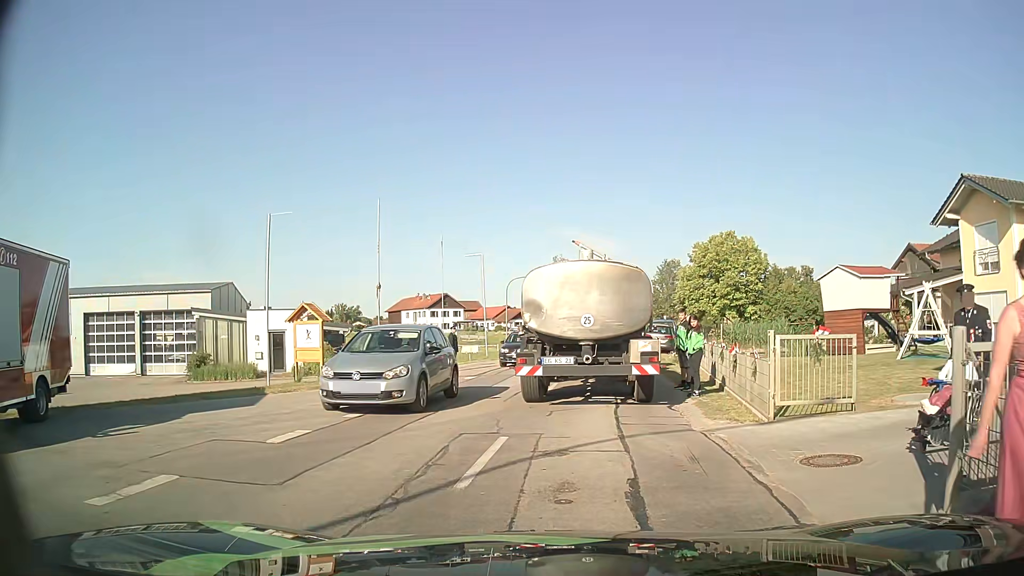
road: secondary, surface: asphalt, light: Day
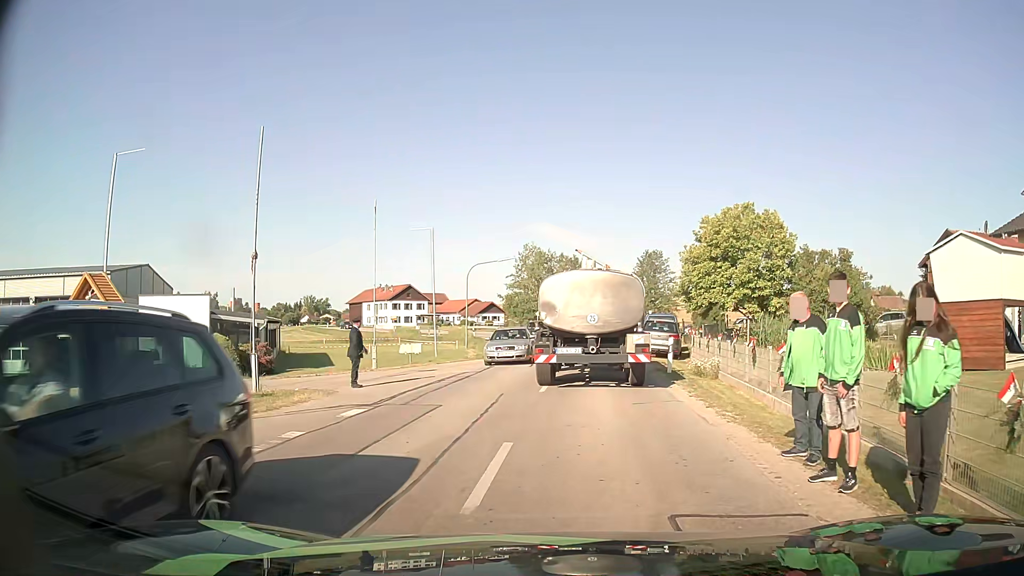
(+0.1, +9.7) m; +3°
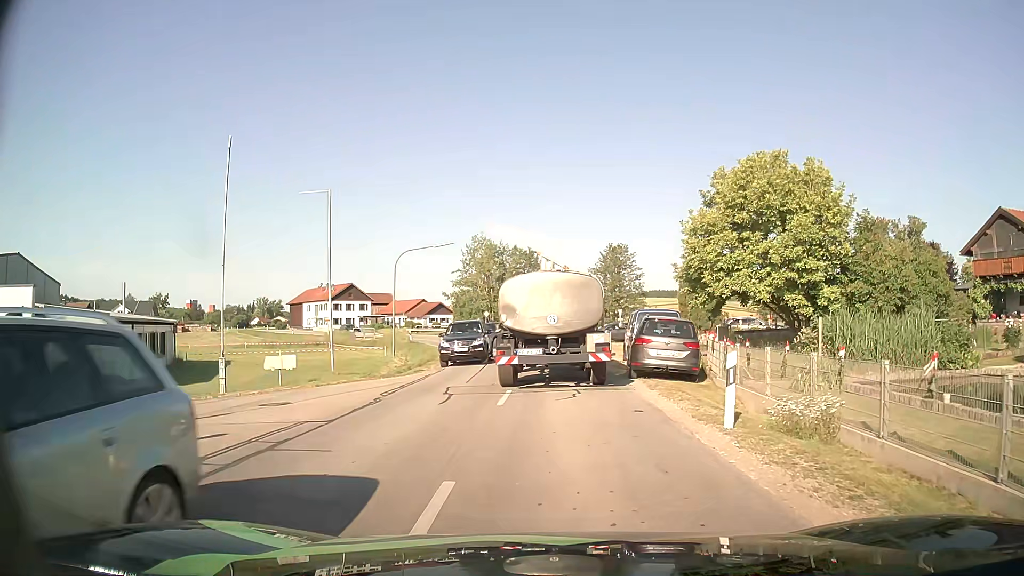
(+0.3, +11.0) m; +3°
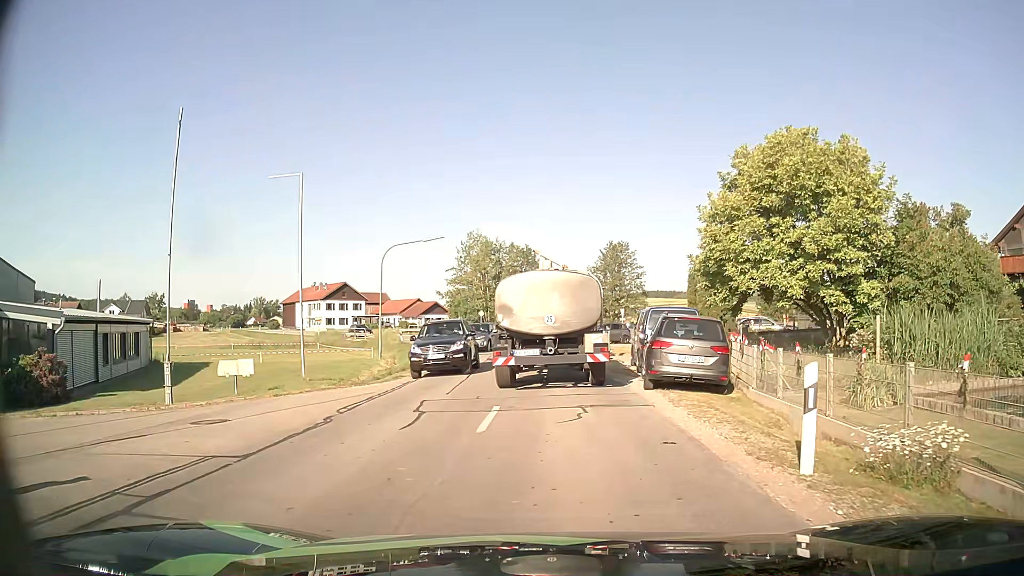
(0.0, +3.0) m; 0°
(0, +10) (0, +20) (0, +30) (-1, +40) (-4, +50) (-7, +59) (-12, +68) (-17, +76) (-23, +85) (-29, +93) m
